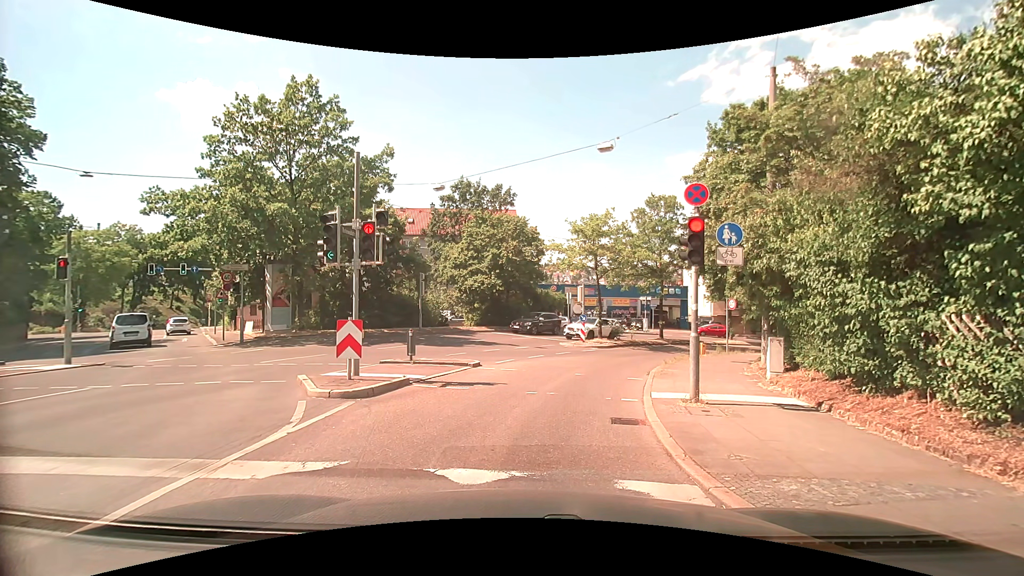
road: secondary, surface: asphalt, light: Day
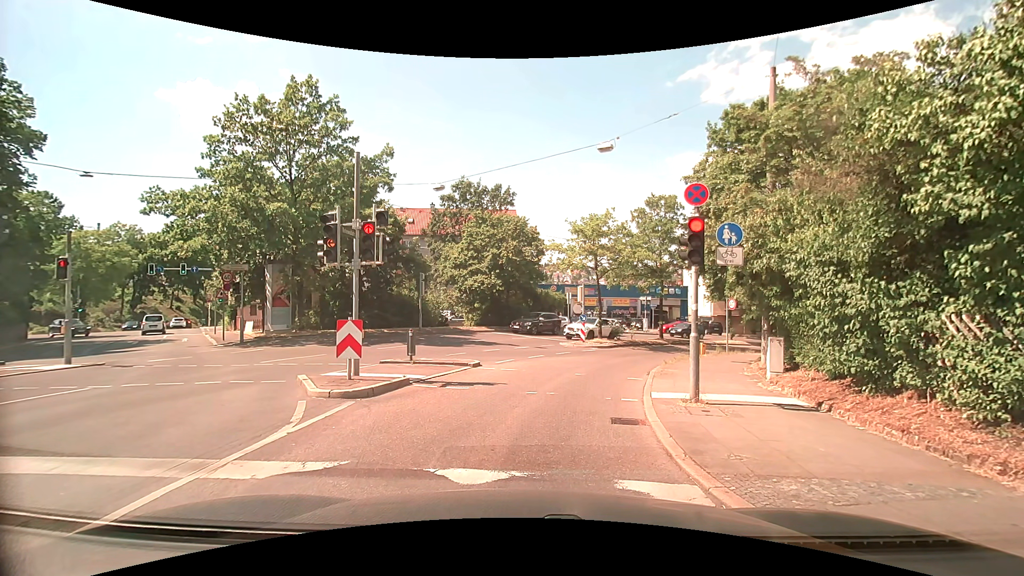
(0.0, 0.0) m; 0°
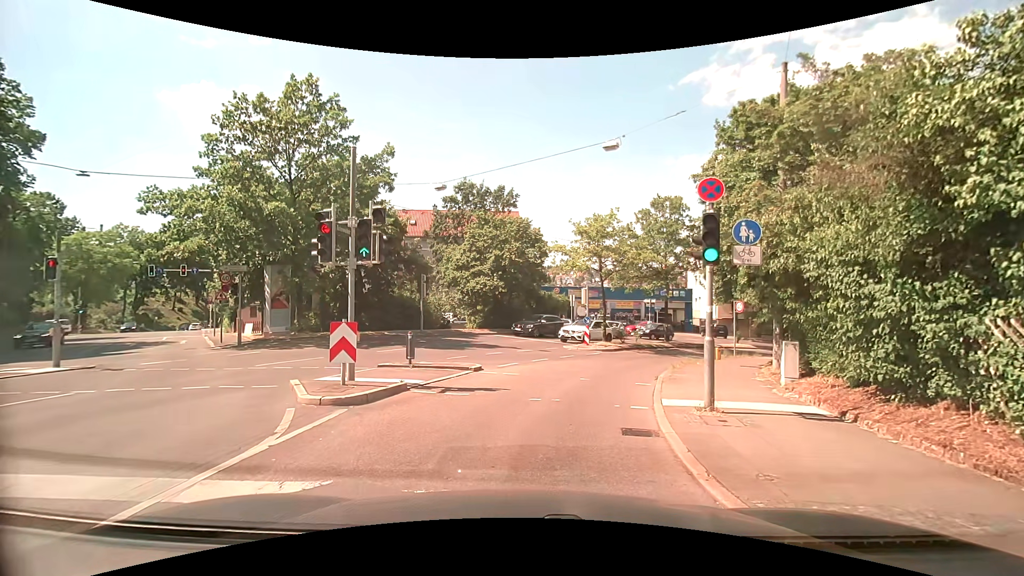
(0.0, +0.5) m; 0°
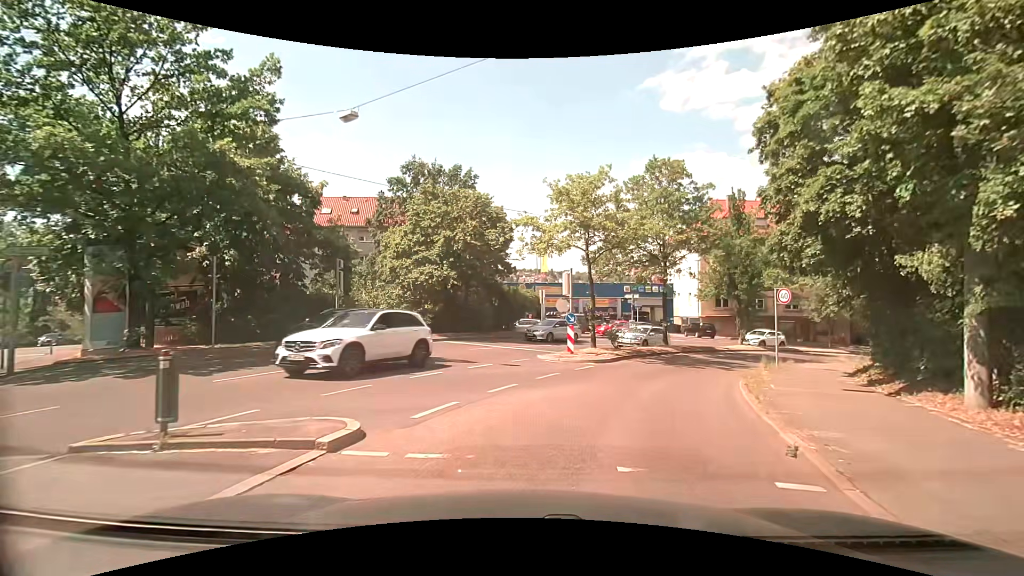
(-0.1, +8.9) m; +3°
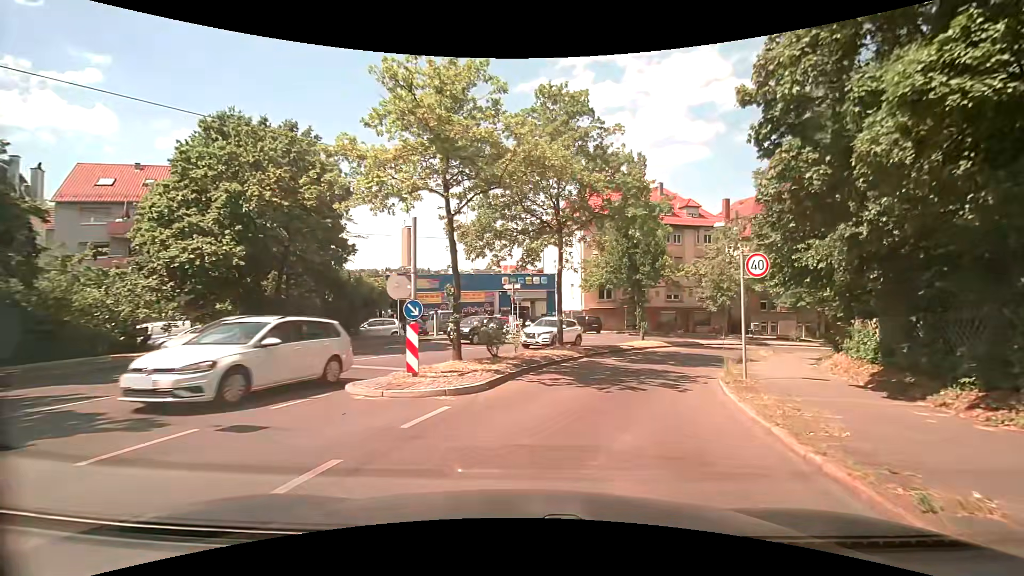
(+1.0, +9.0) m; +14°
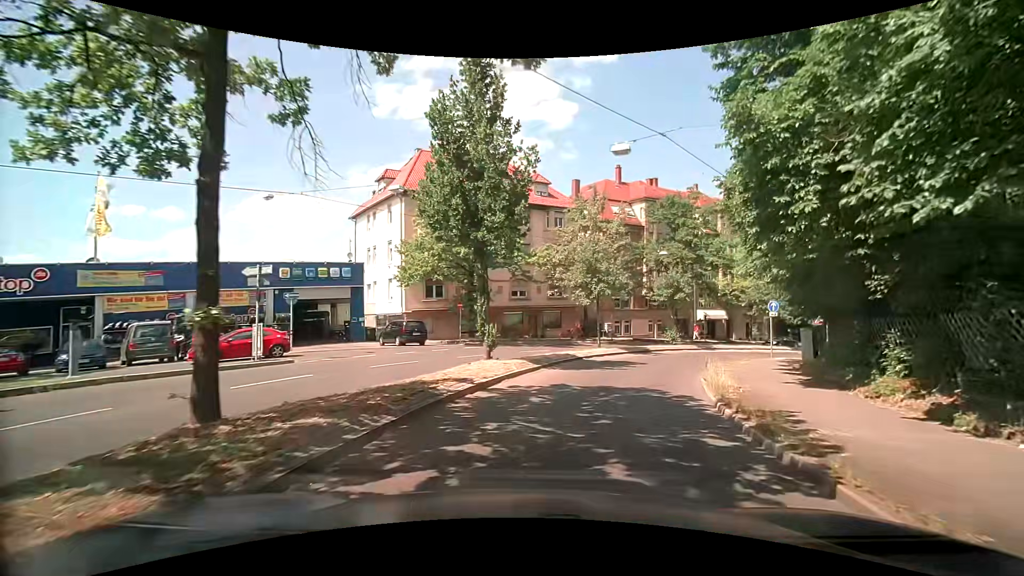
(+2.2, +14.6) m; +19°
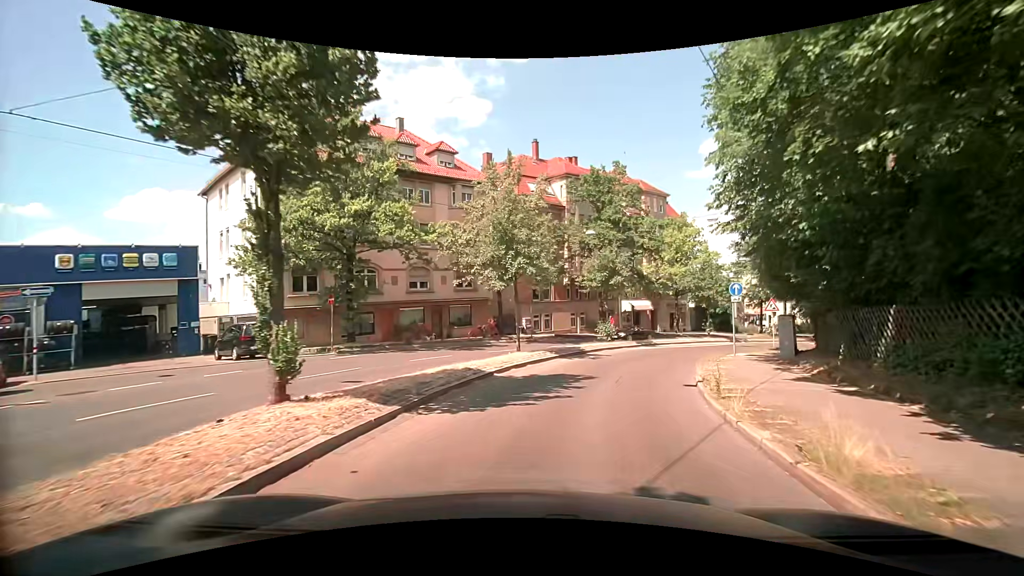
(+0.6, +8.1) m; +8°
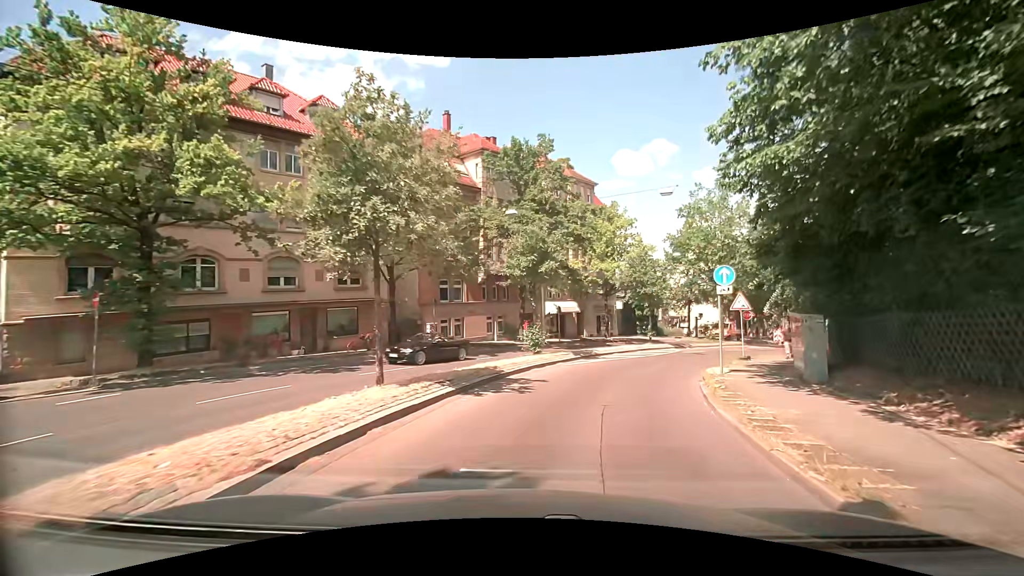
(+0.7, +8.2) m; +10°
